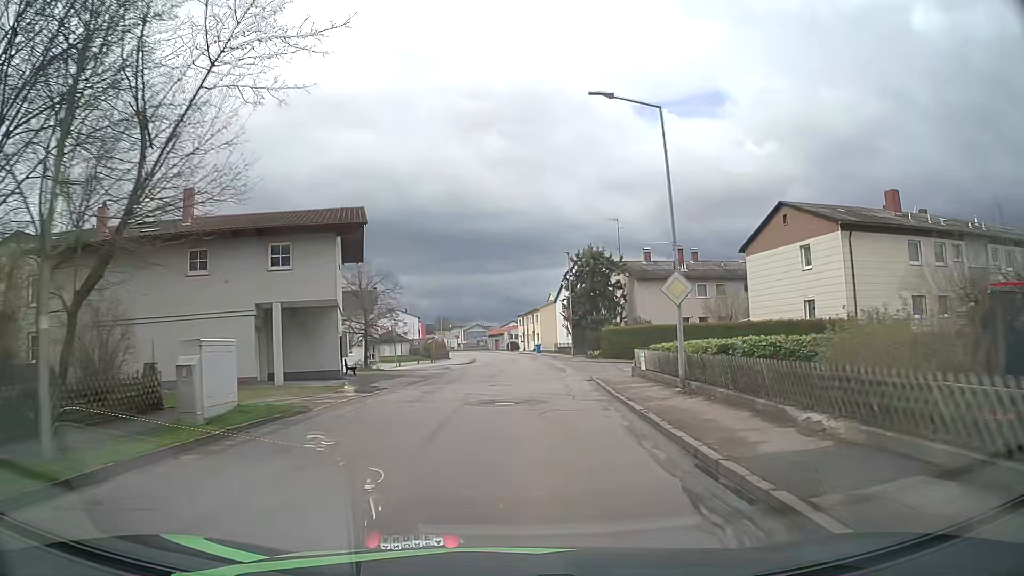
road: unclassified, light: Day
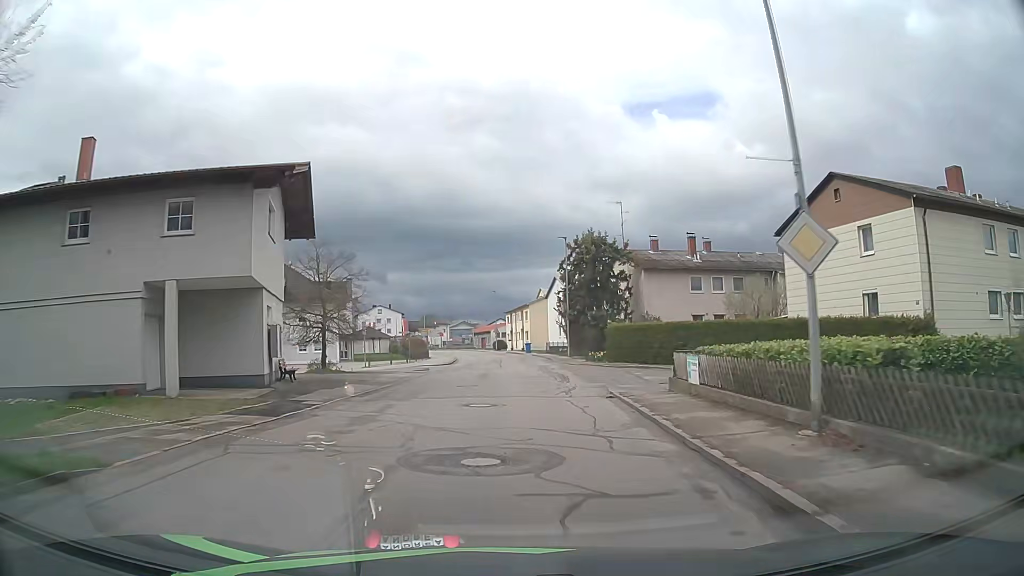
(+0.1, +7.6) m; +1°
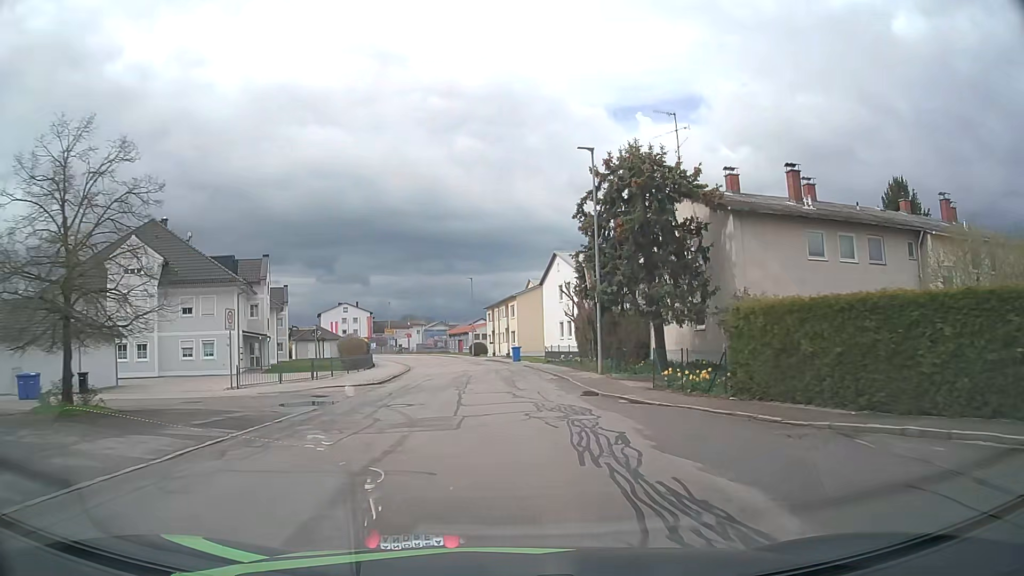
(+0.4, +22.4) m; +1°
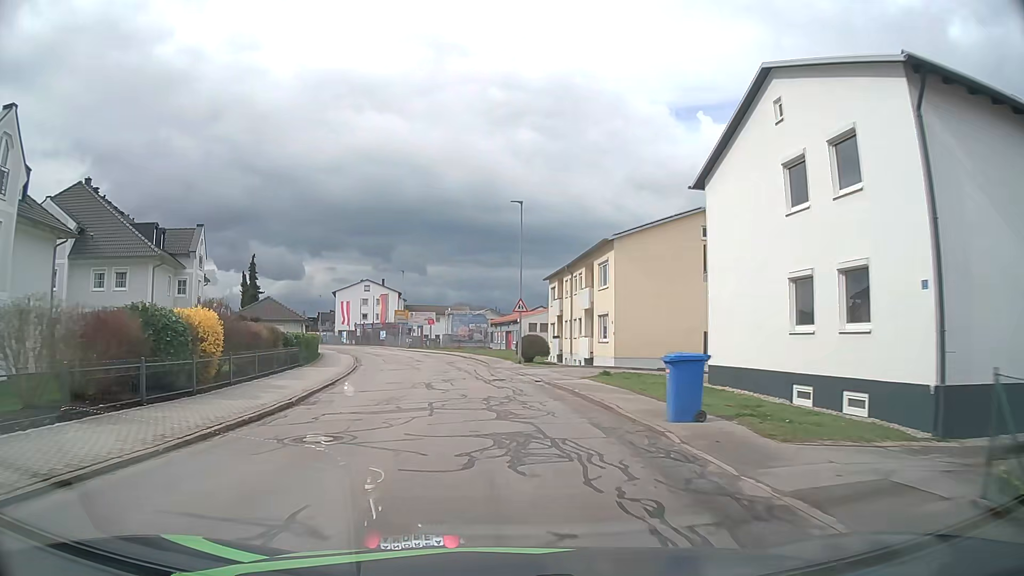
(-0.9, +36.7) m; -4°
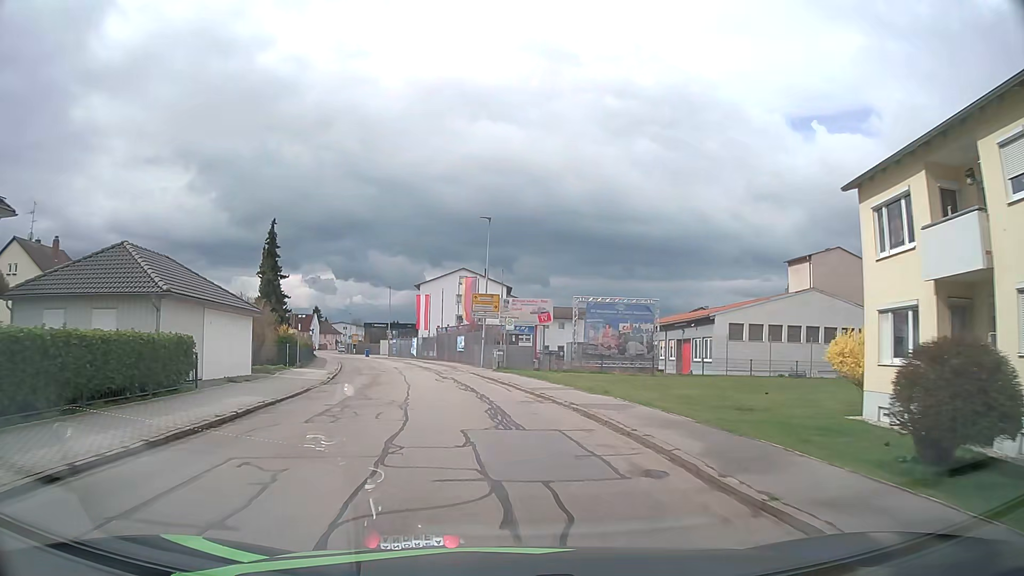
(-3.2, +36.3) m; -11°
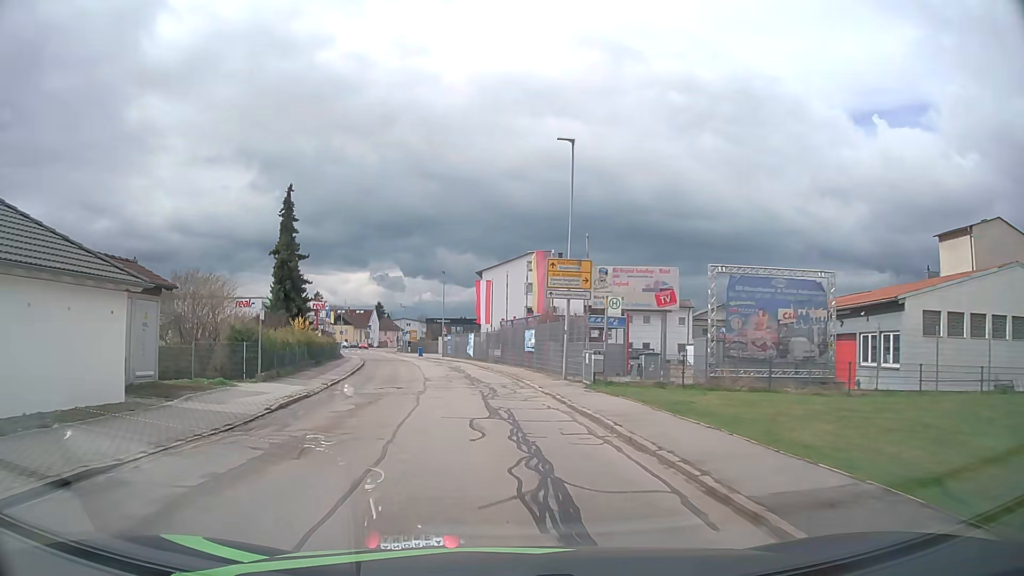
(-0.6, +14.5) m; -6°
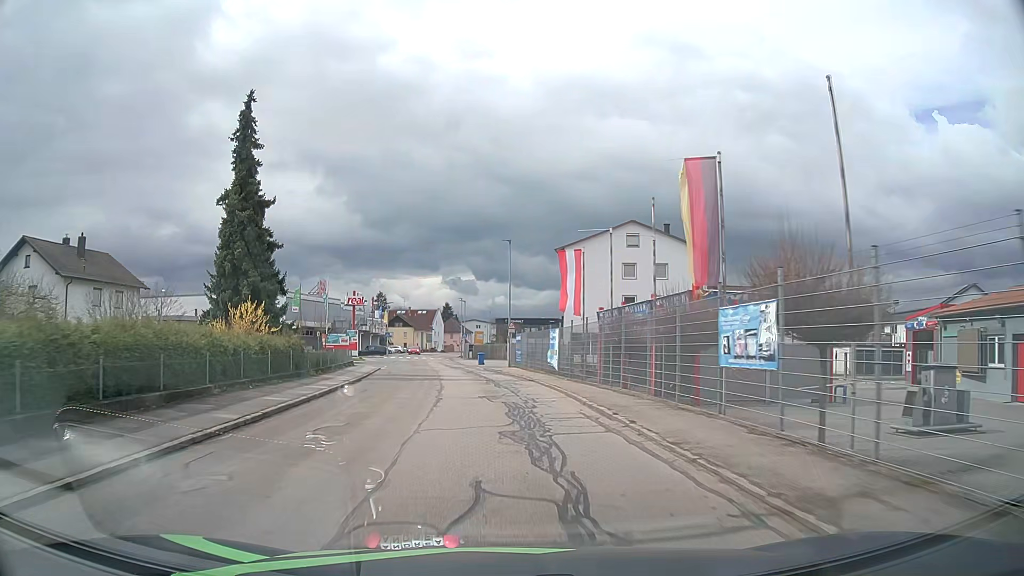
(-1.3, +21.8) m; -7°
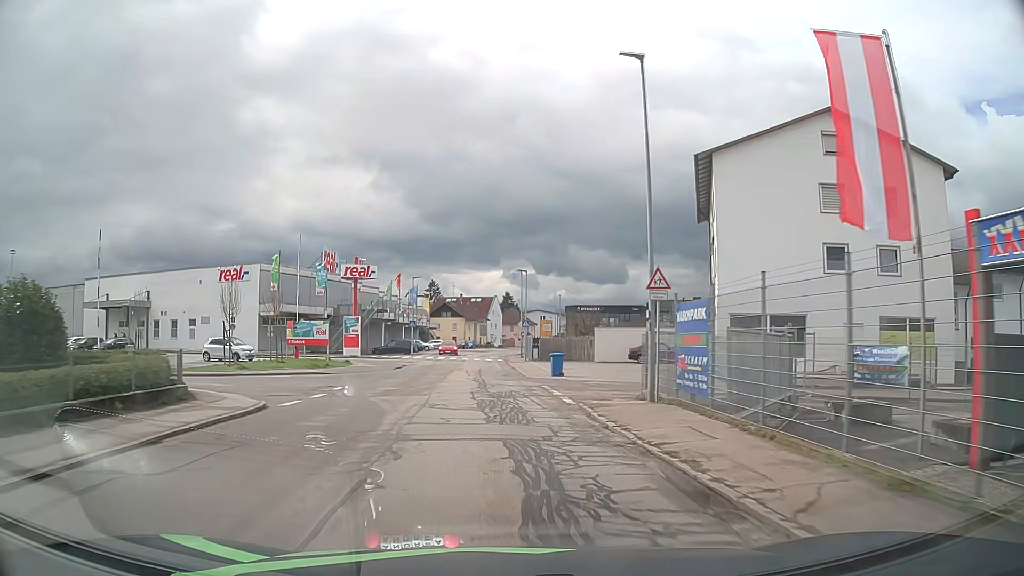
(-1.4, +29.5) m; -5°
(0, +10) (0, +20) (-1, +30) (-1, +40) (-2, +50) (-3, +60) (-4, +70) (-4, +80) (-3, +90) (0, +99) m
